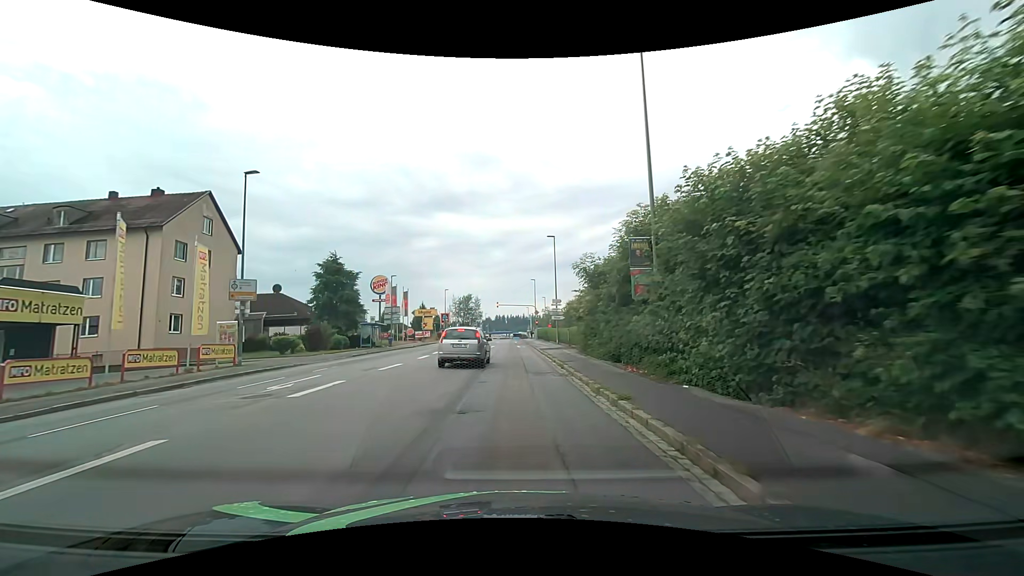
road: tertiary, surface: asphalt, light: Day
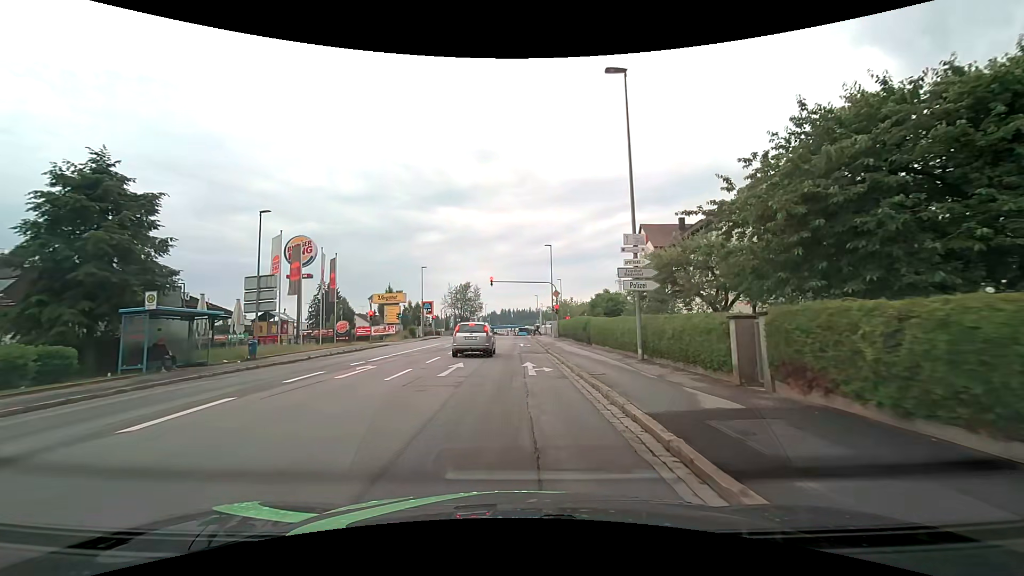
(-0.2, +30.1) m; -1°
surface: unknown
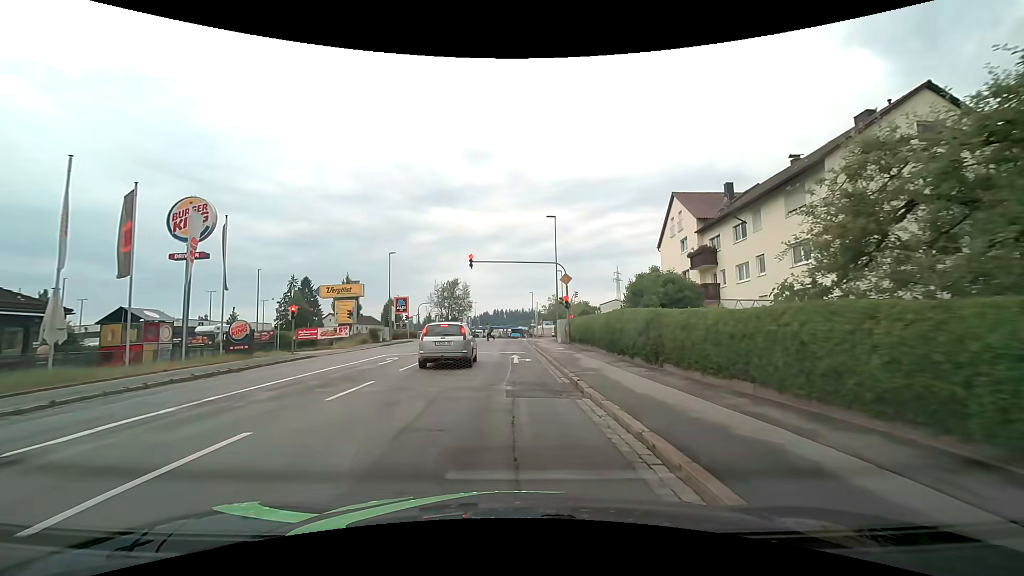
(+0.1, +14.7) m; +1°
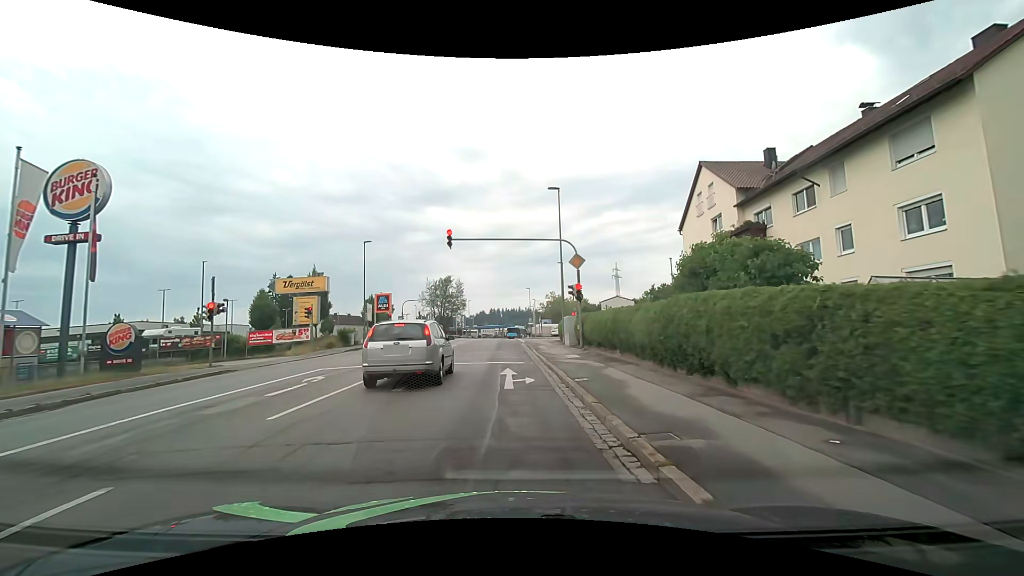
(0.0, +7.9) m; 0°
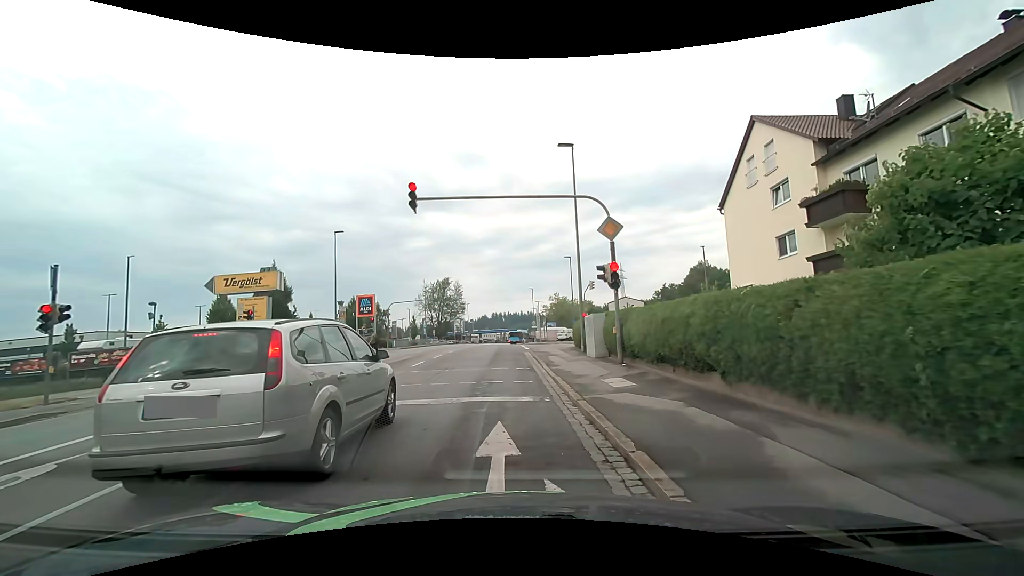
(0.0, +8.1) m; 0°
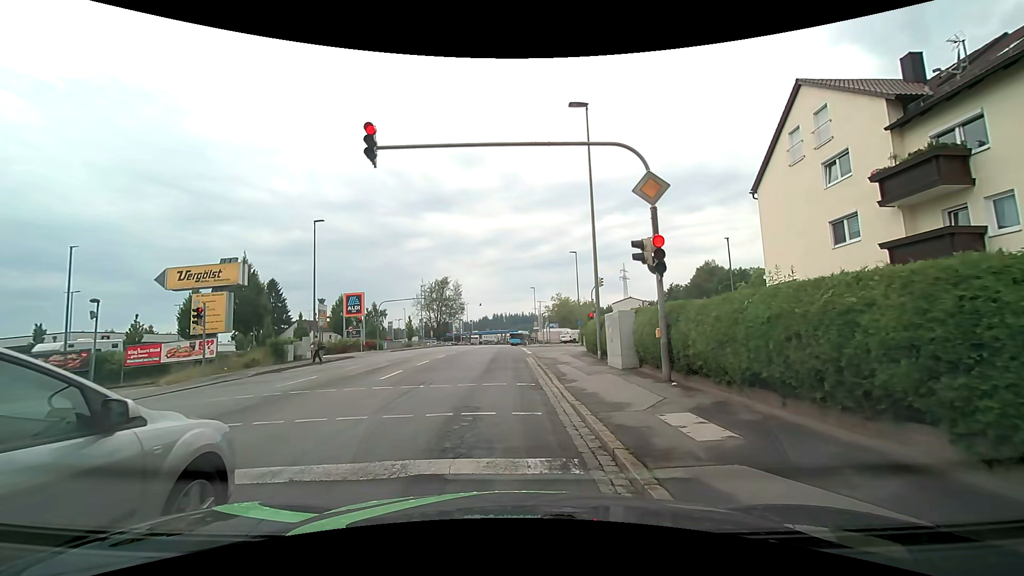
(0.0, +4.4) m; -1°
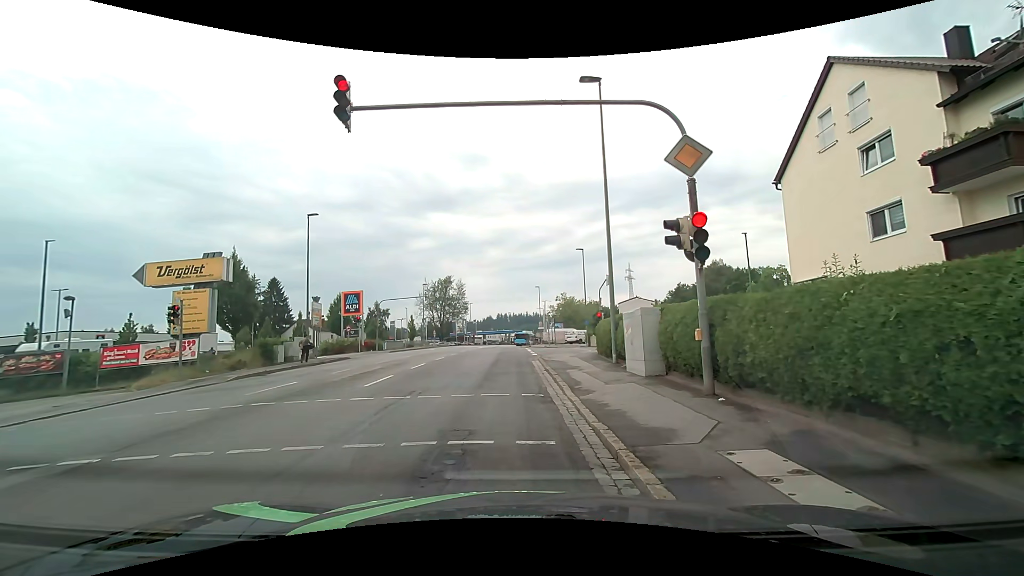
(0.0, +2.0) m; +1°
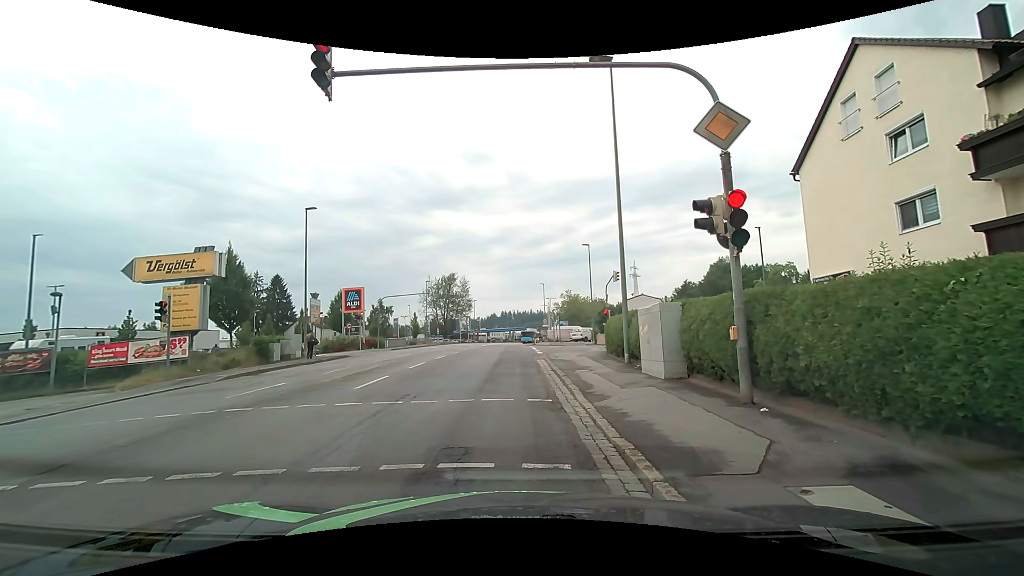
(0.0, +1.1) m; 0°
(0, +10) (0, +20) (-1, +30) (-1, +40) (-1, +50) (-1, +60) (-1, +70) (-1, +80) (-1, +90) (-1, +100) m
